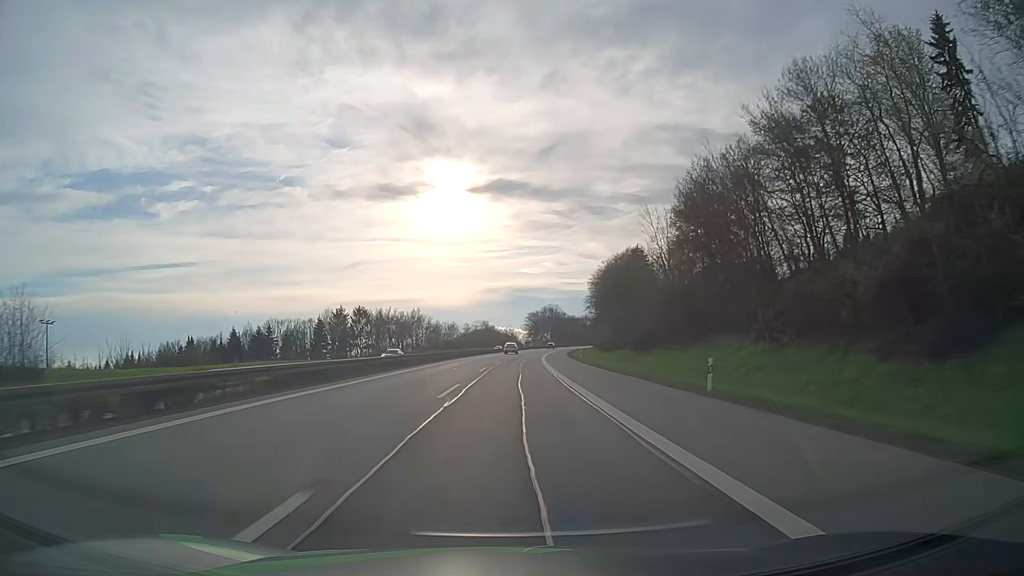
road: motorway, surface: asphalt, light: Day
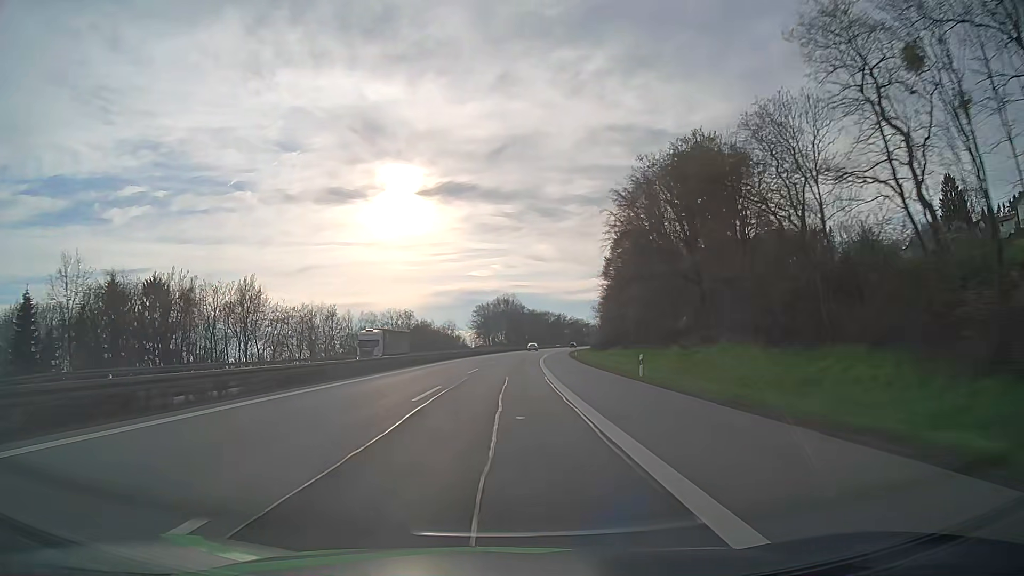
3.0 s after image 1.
(+3.7, +91.1) m; +4°
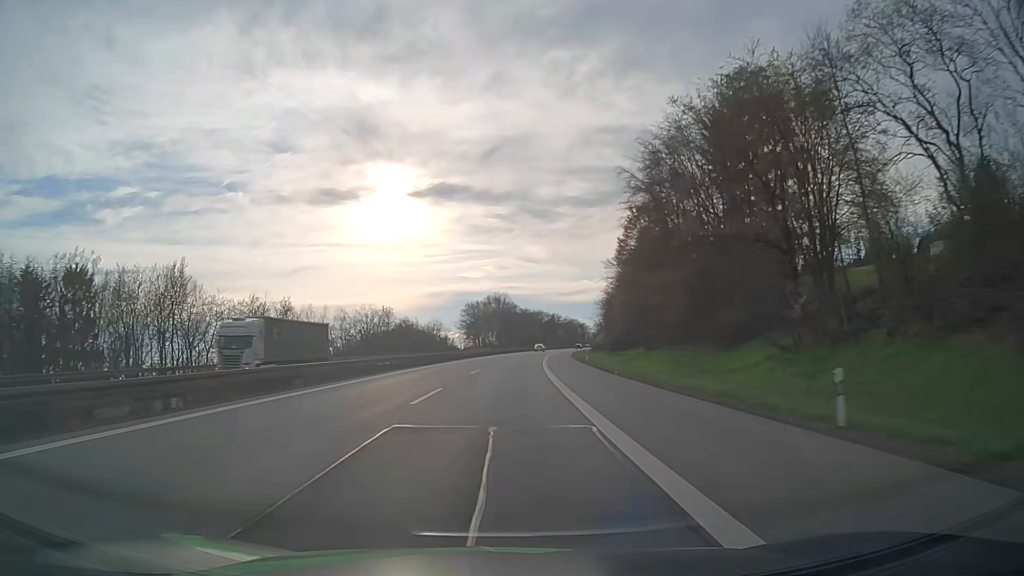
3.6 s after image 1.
(+0.1, +18.3) m; +1°
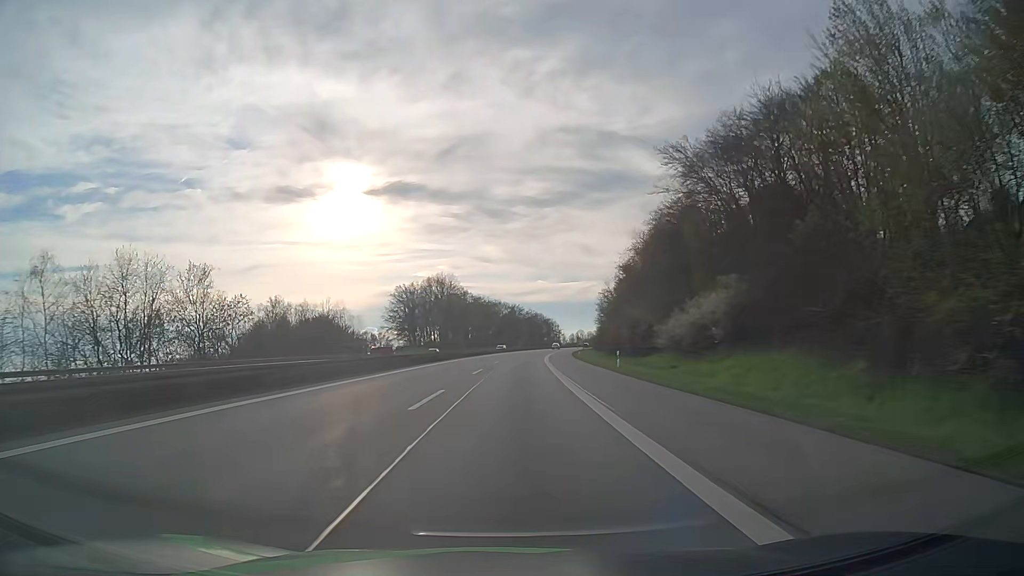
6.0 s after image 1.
(+2.0, +73.2) m; +4°
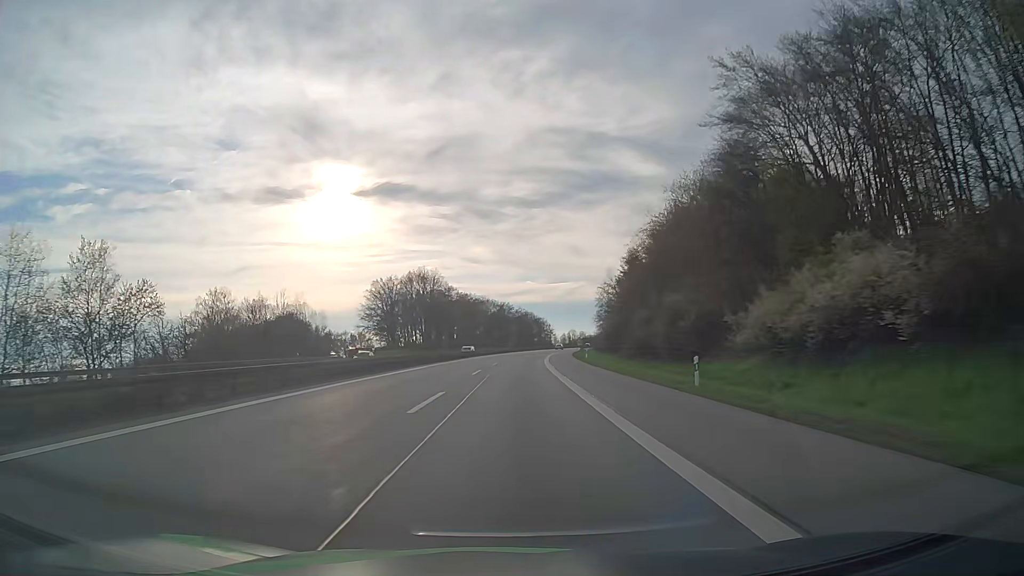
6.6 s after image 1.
(+0.2, +18.4) m; +1°
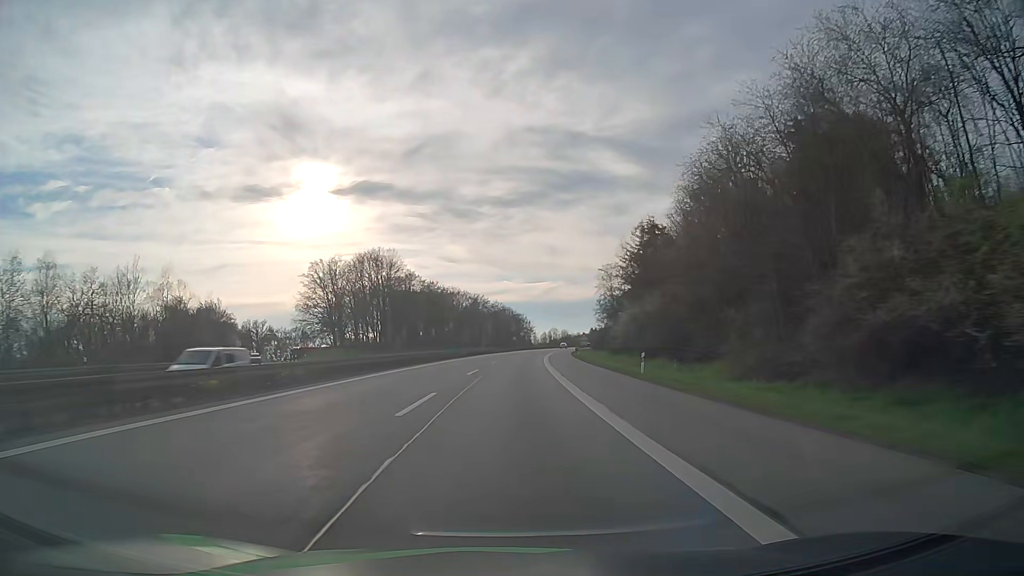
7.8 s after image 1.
(+0.6, +36.6) m; +2°
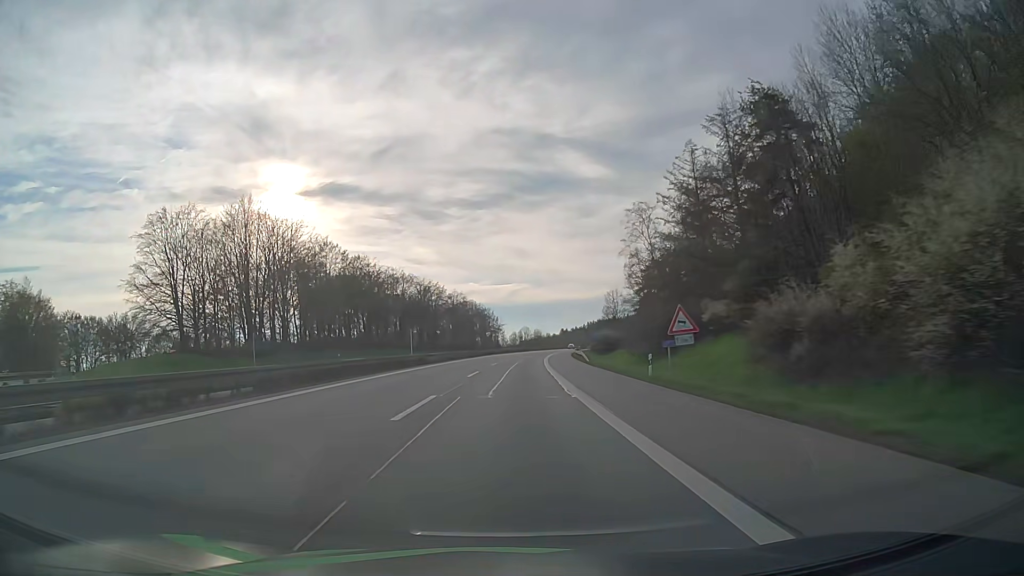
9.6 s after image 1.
(+1.4, +54.7) m; +3°
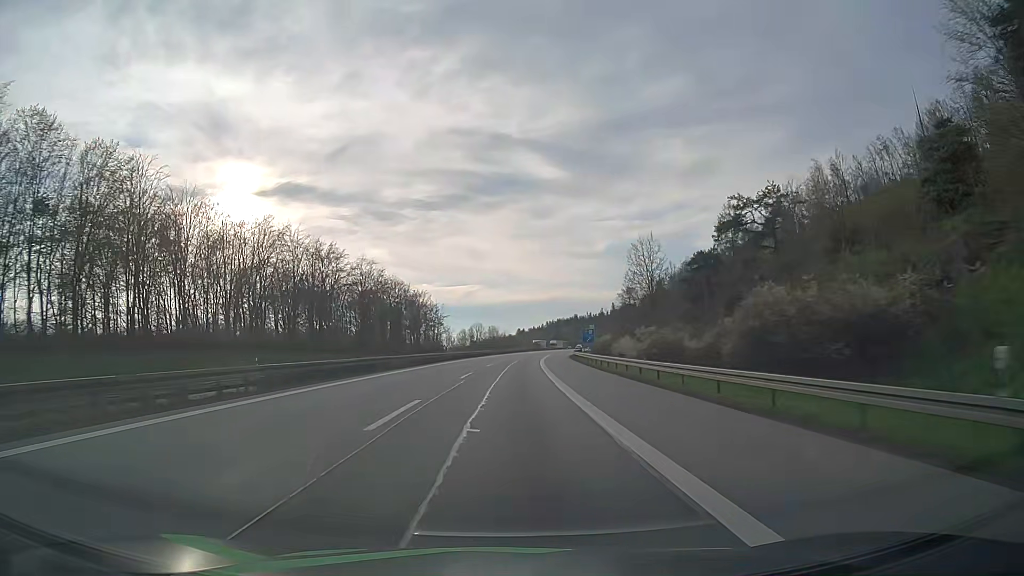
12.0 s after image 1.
(+2.6, +72.7) m; +4°
(0, +10) (0, +20) (0, +30) (+1, +40) (+1, +50) (+2, +60) (+2, +70) (+3, +80) (+3, +90) (+4, +100) m
